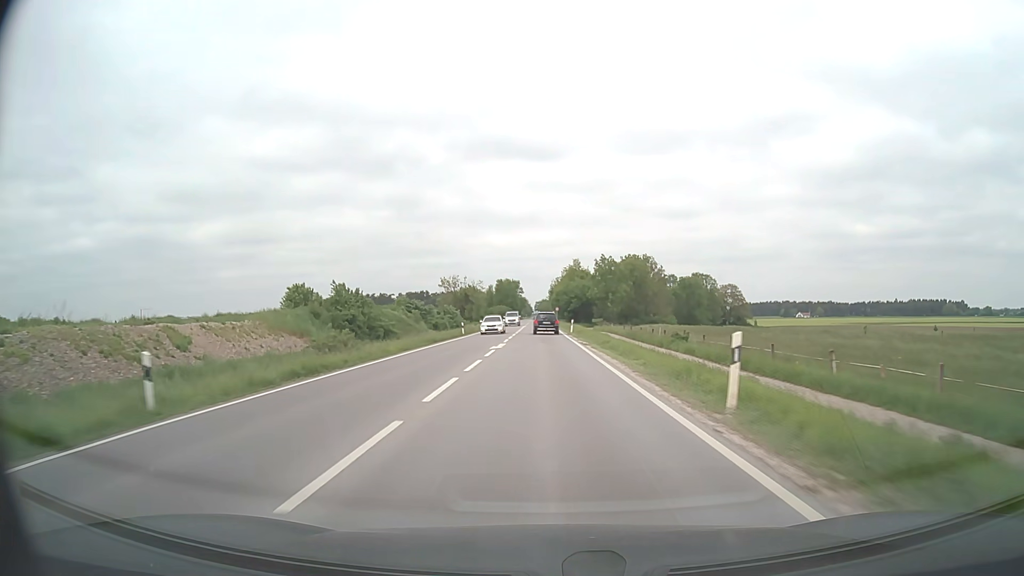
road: secondary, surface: asphalt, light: Day
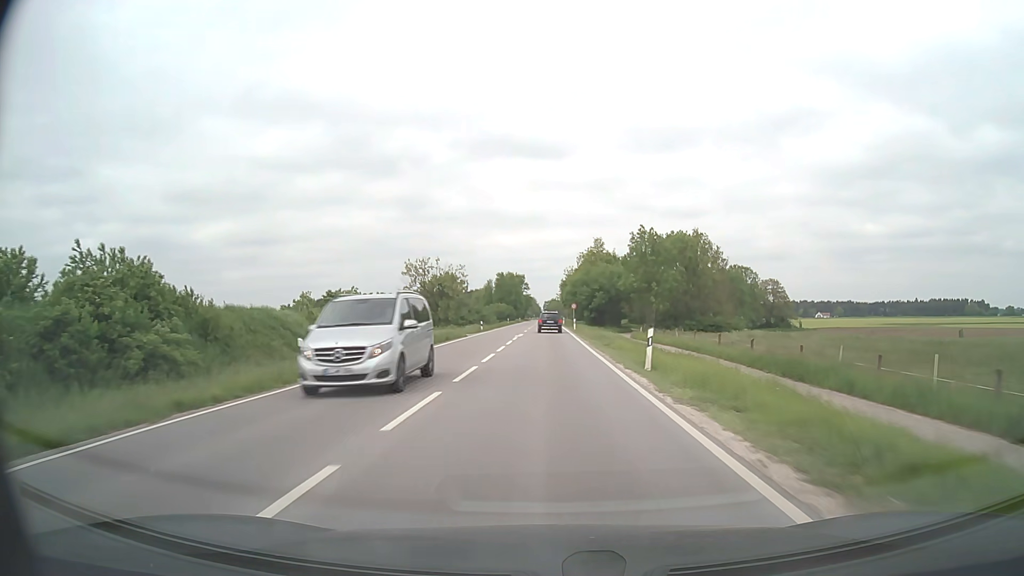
(-0.3, +38.4) m; -1°
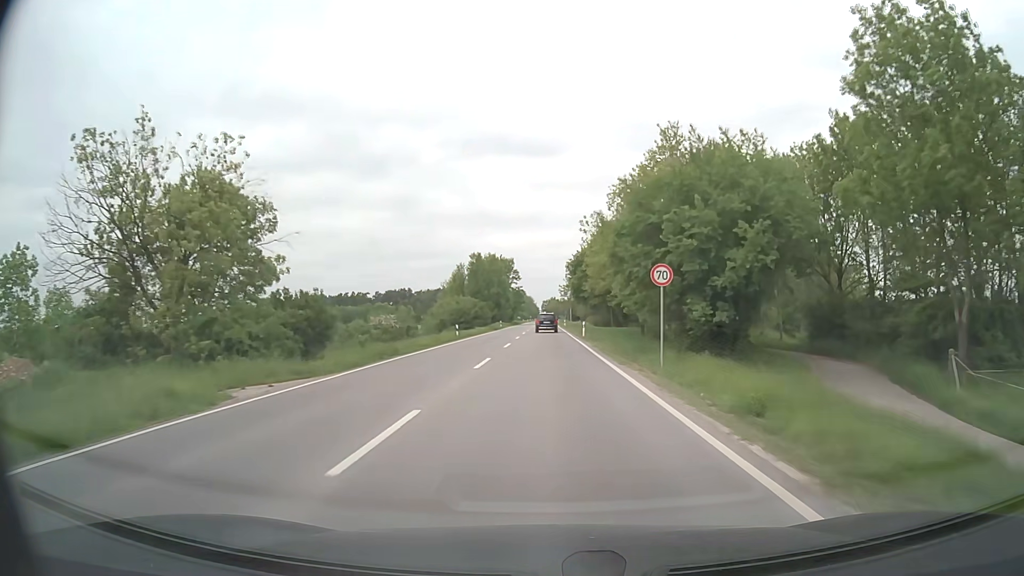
(0.0, +62.2) m; 0°
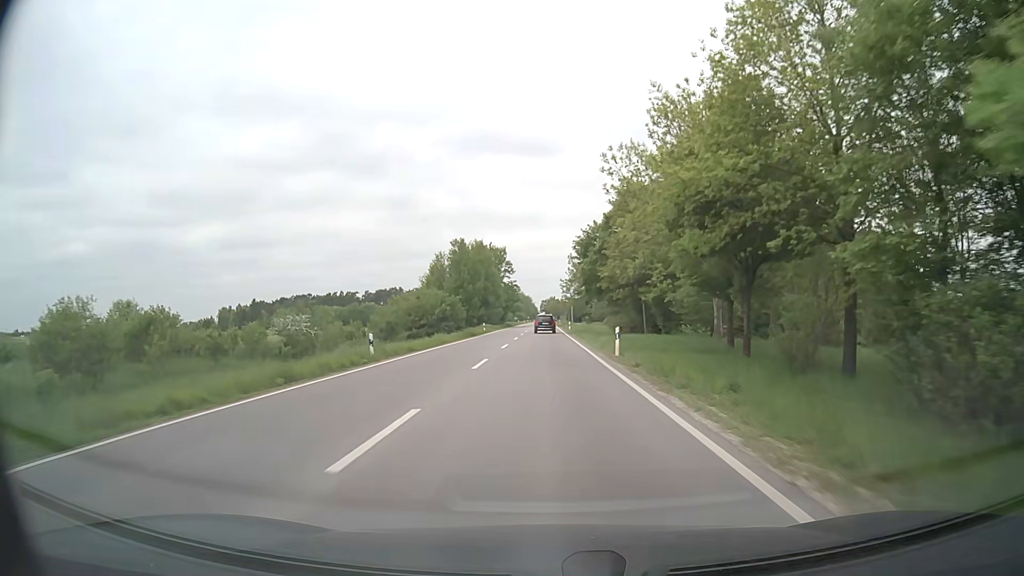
(0.0, +23.7) m; 0°
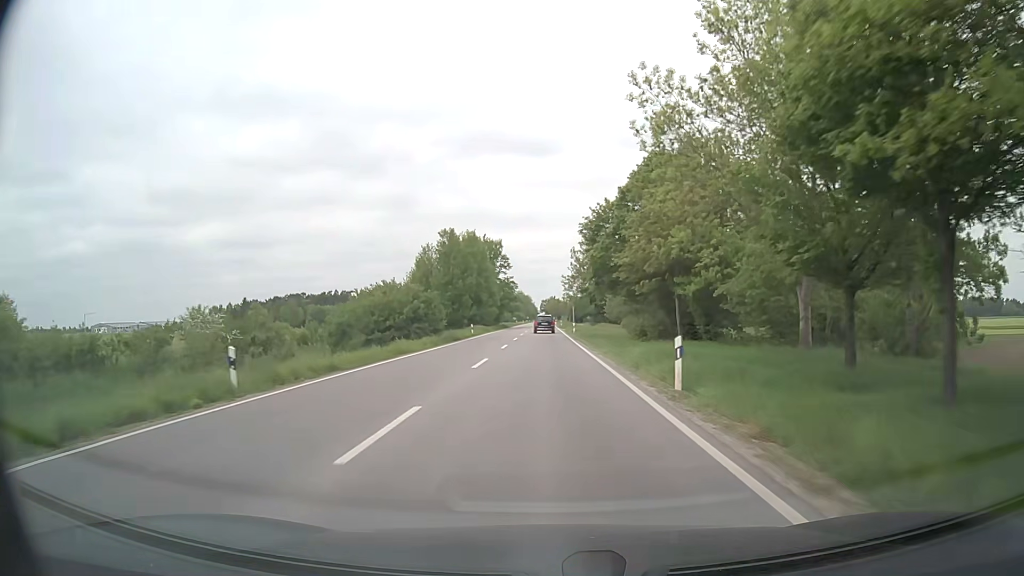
(0.0, +11.6) m; +1°
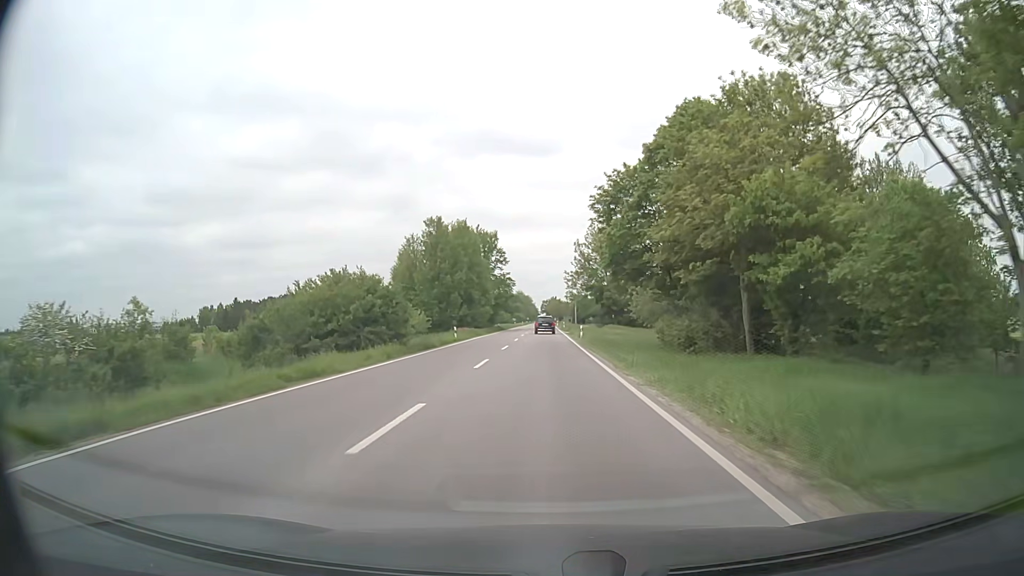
(-0.1, +11.5) m; 0°
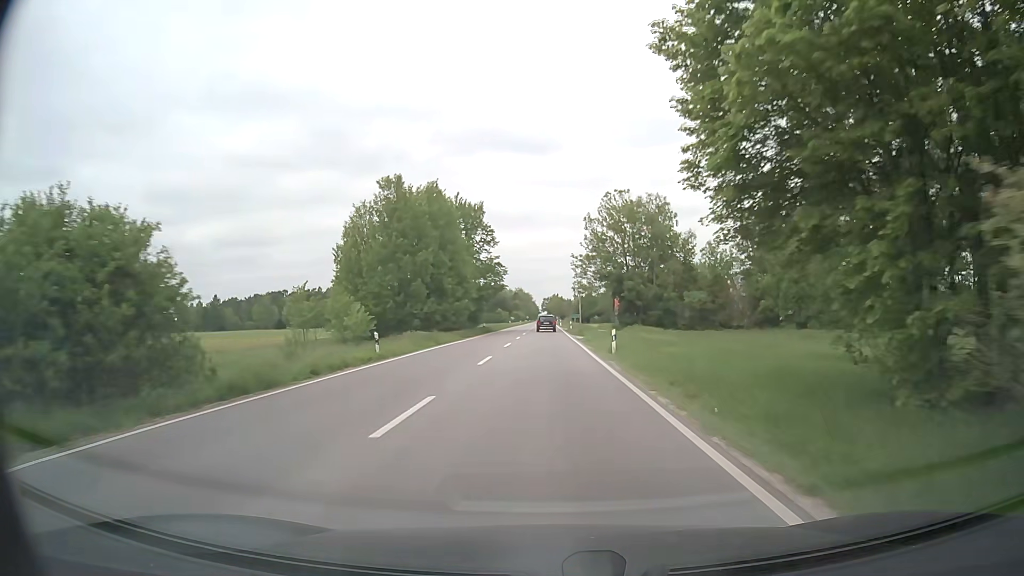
(-0.1, +23.0) m; 0°
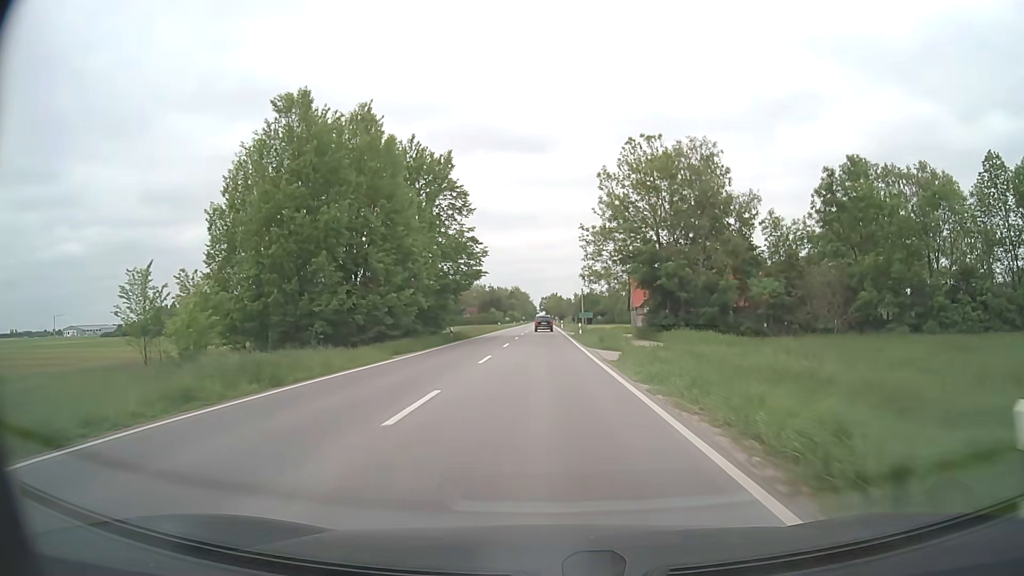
(+0.1, +23.0) m; 0°
(0, +10) (0, +20) (0, +30) (0, +40) (0, +50) (0, +60) (0, +70) (0, +80) (0, +90) (0, +100) m
